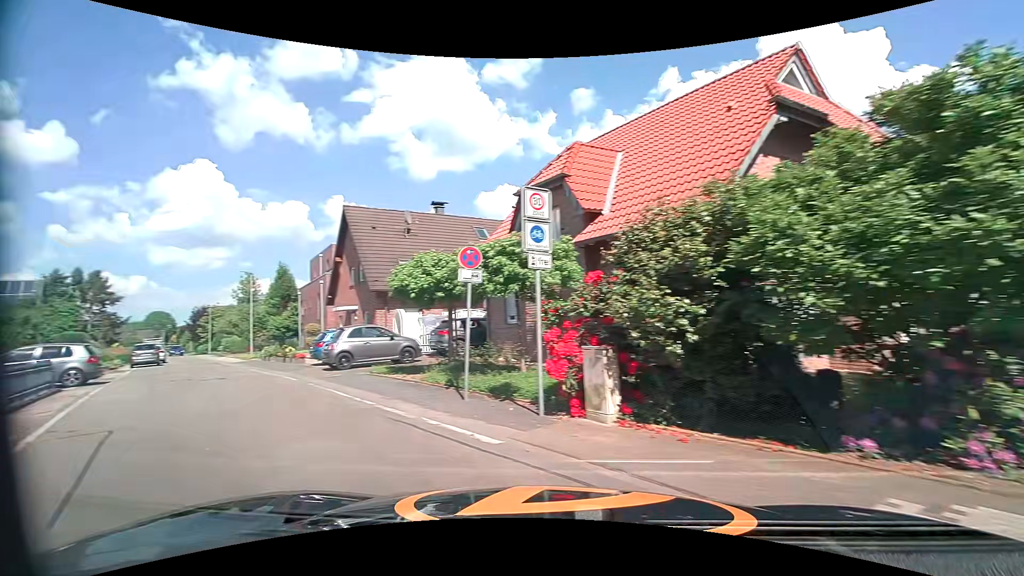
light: Day
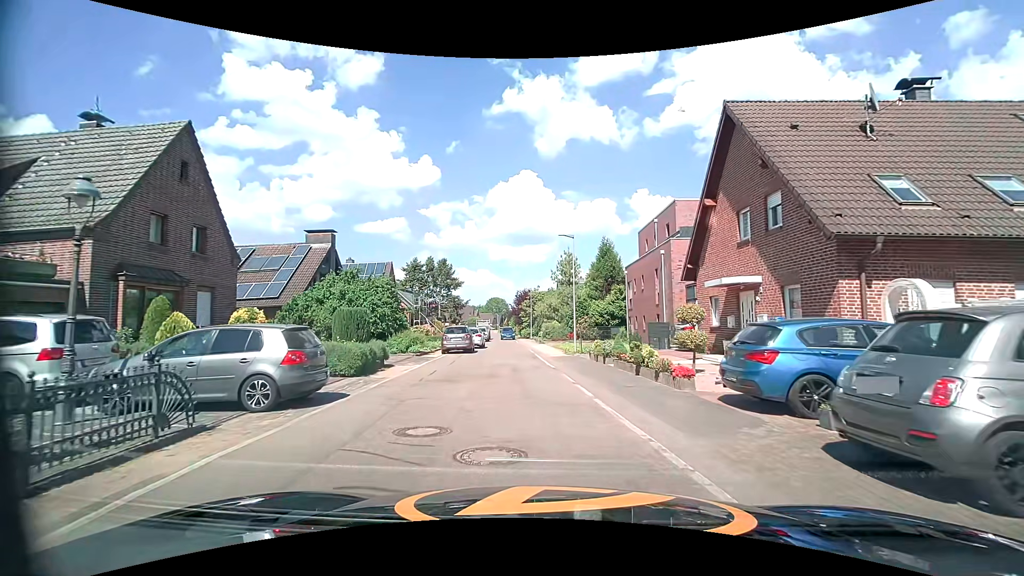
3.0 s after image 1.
(-6.4, +12.3) m; -31°
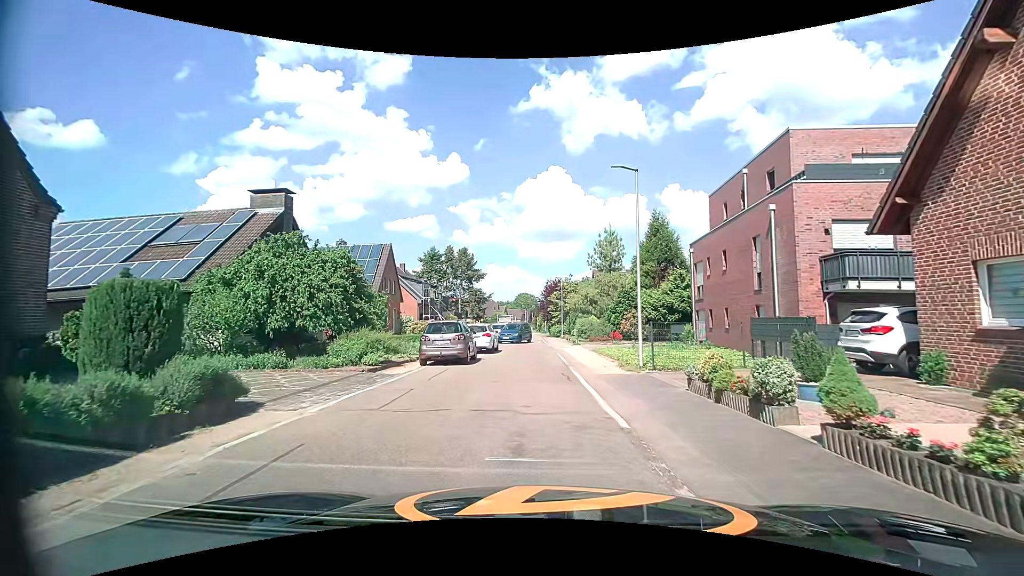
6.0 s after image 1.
(-0.6, +10.5) m; -5°
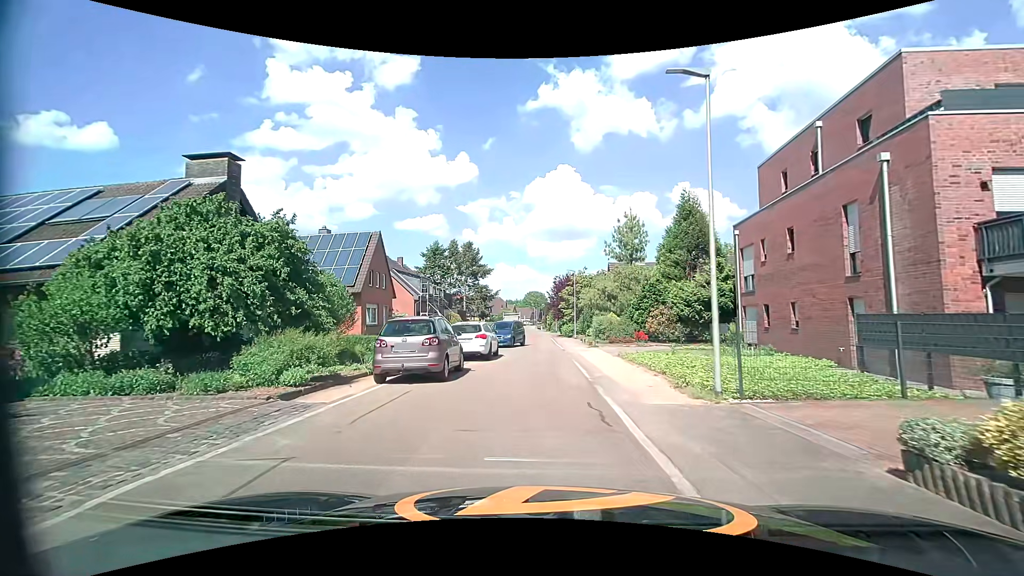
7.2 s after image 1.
(-0.1, +5.8) m; -1°
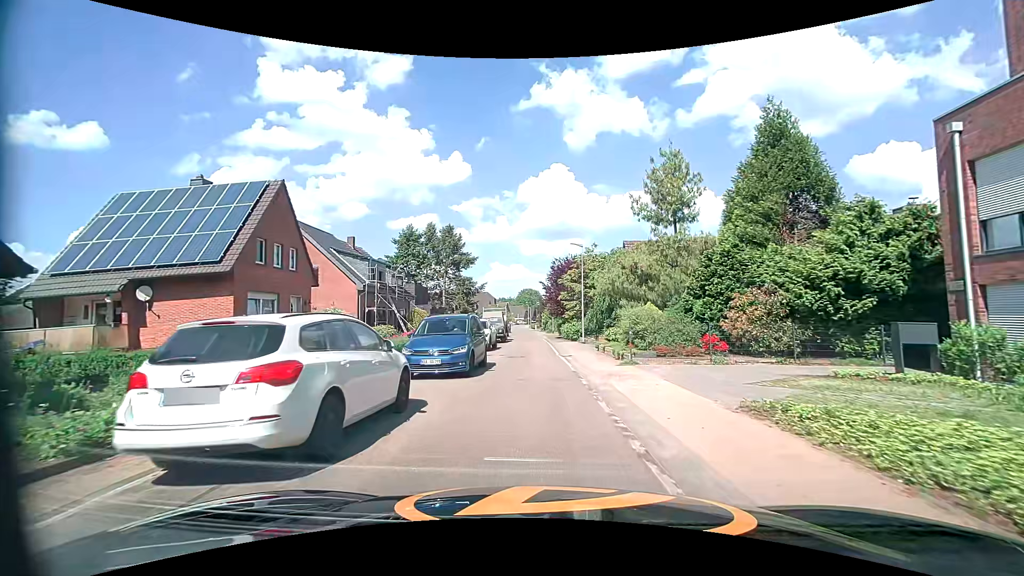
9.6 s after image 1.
(-0.1, +14.3) m; +1°
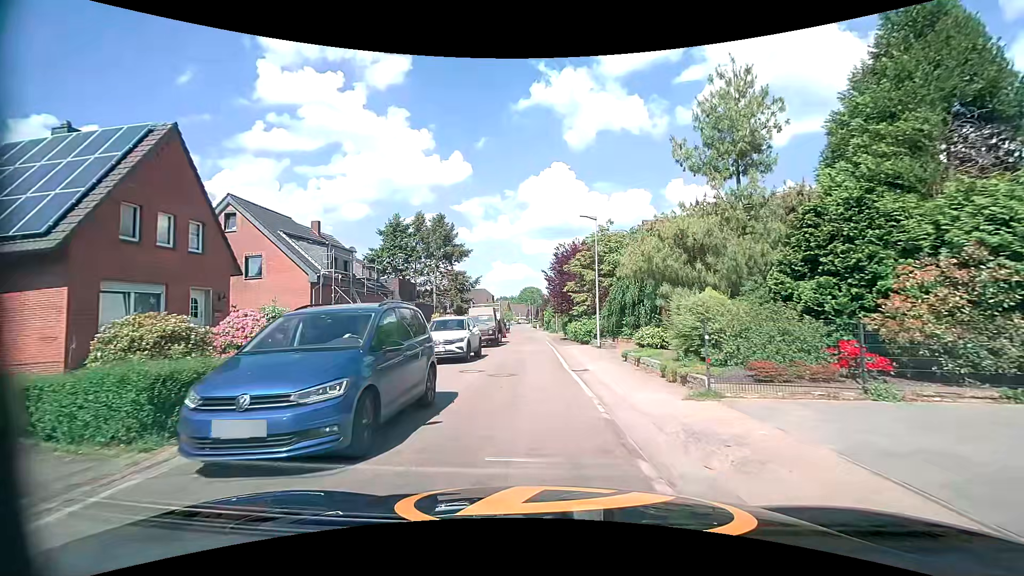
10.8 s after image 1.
(-0.1, +7.6) m; -1°
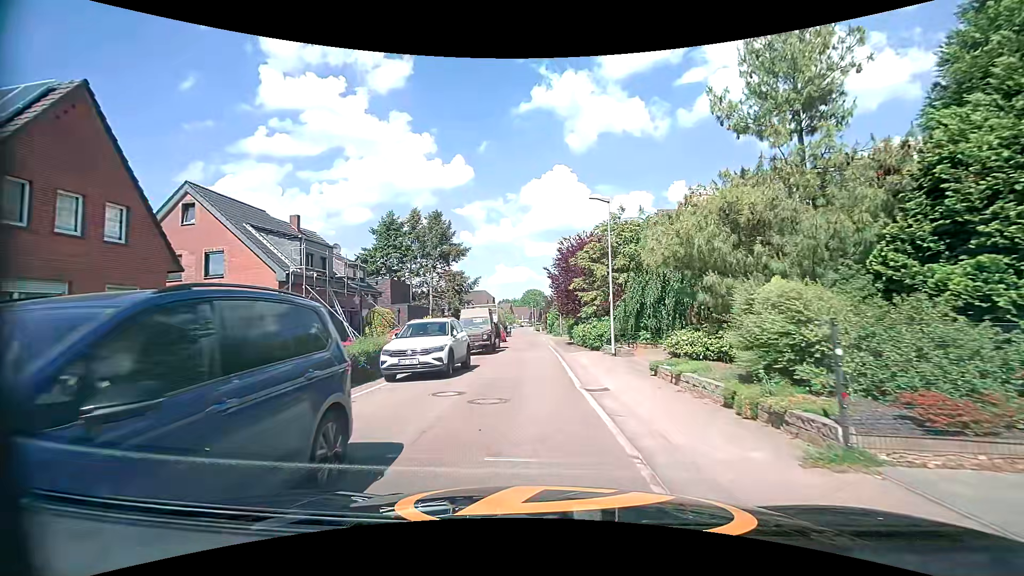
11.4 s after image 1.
(0.0, +3.9) m; 0°
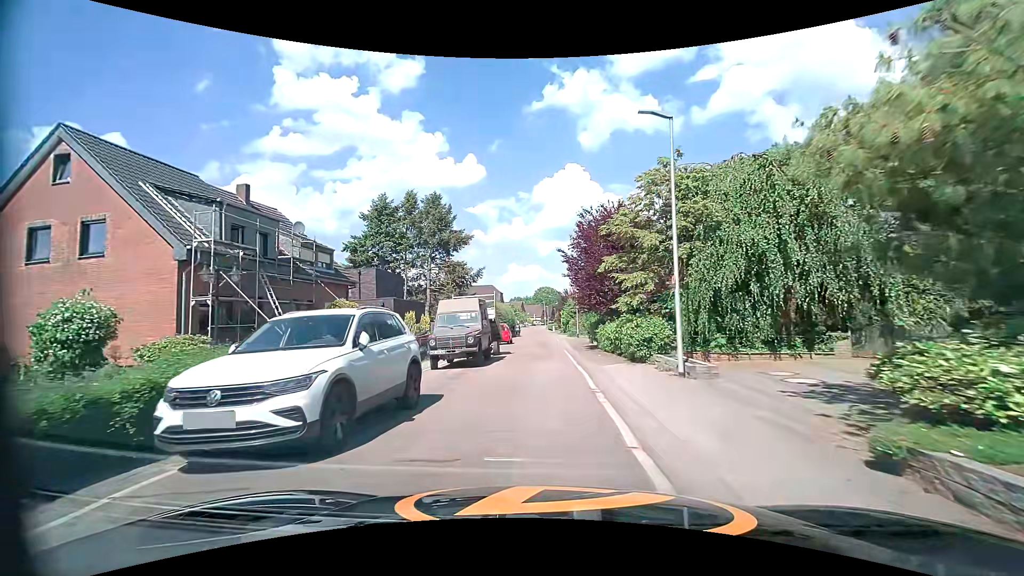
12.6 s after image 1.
(-0.1, +8.0) m; -3°
